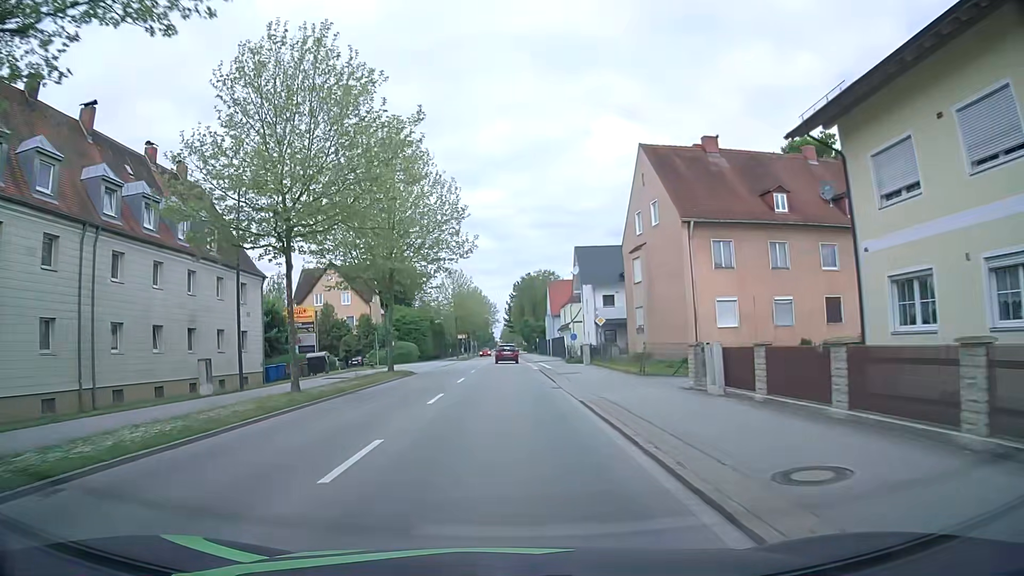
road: primary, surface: asphalt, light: Day
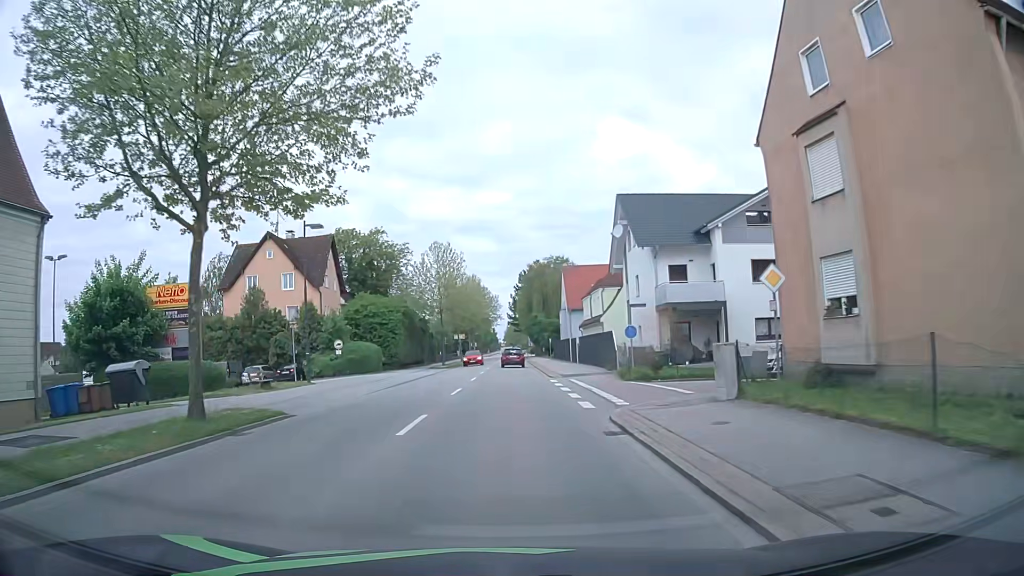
(0.0, +23.2) m; 0°
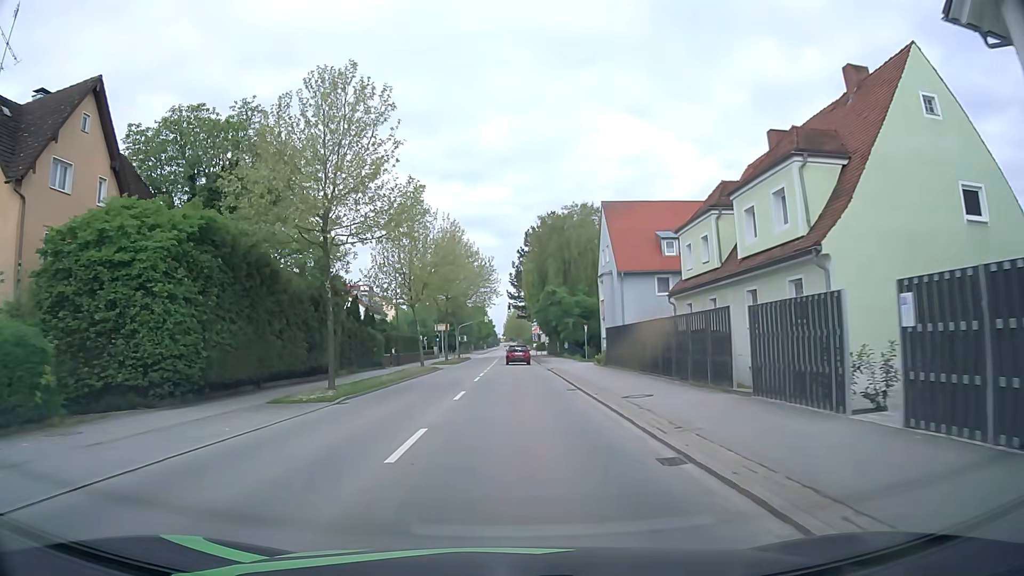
(-0.3, +38.8) m; -1°
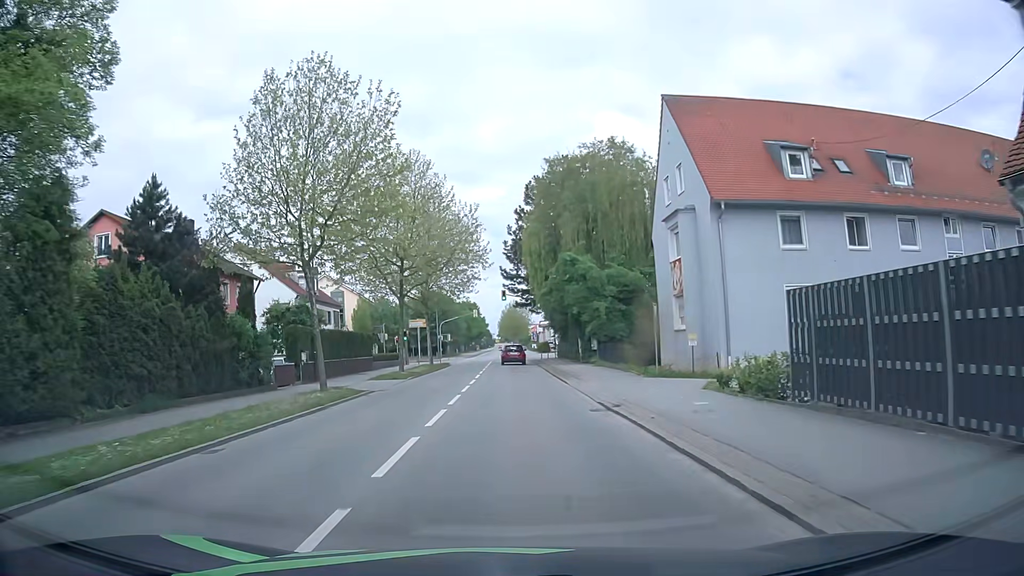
(+0.2, +23.4) m; 0°
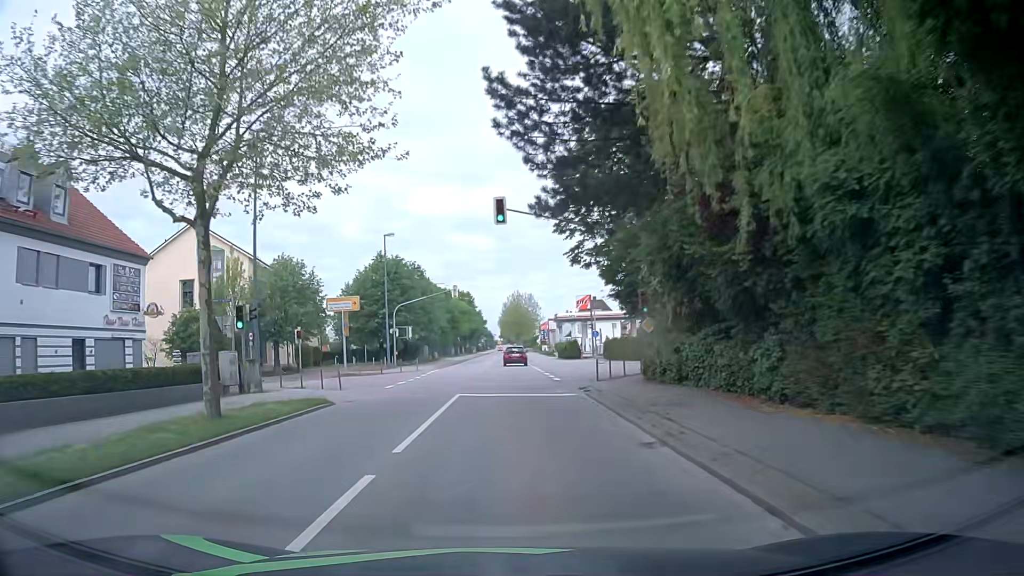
(+0.2, +39.2) m; +1°
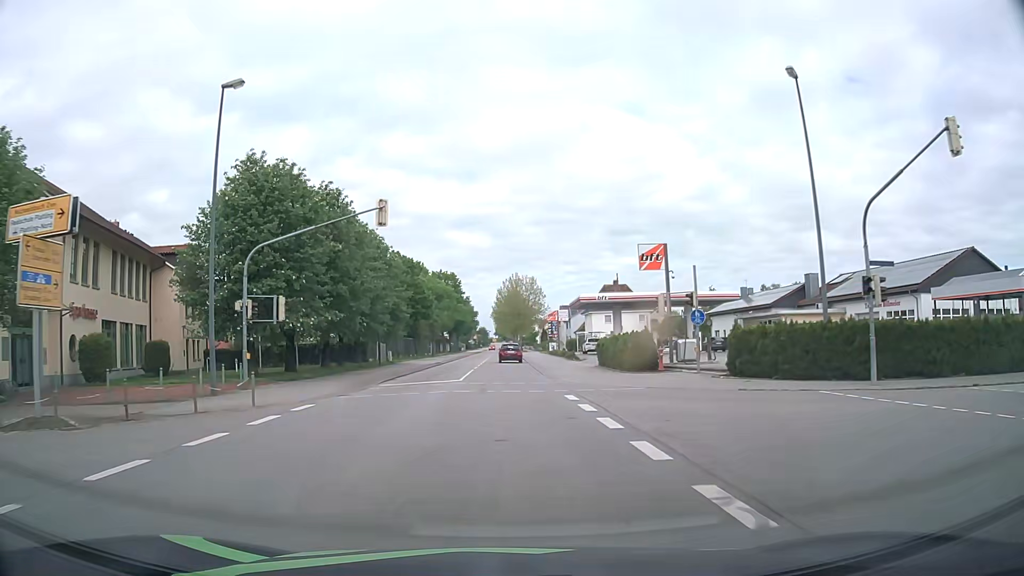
(-0.5, +31.3) m; 0°
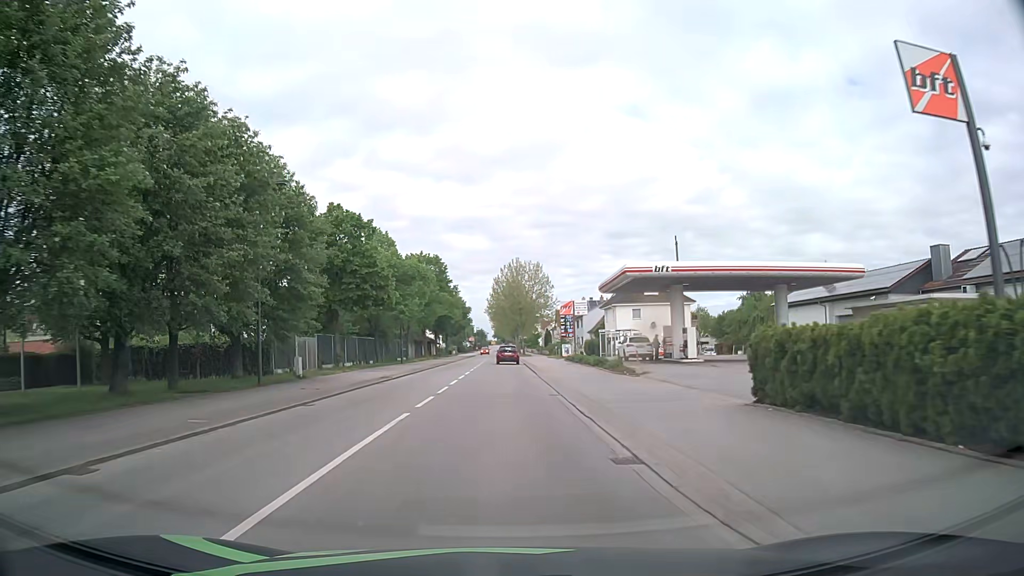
(+0.1, +23.5) m; 0°
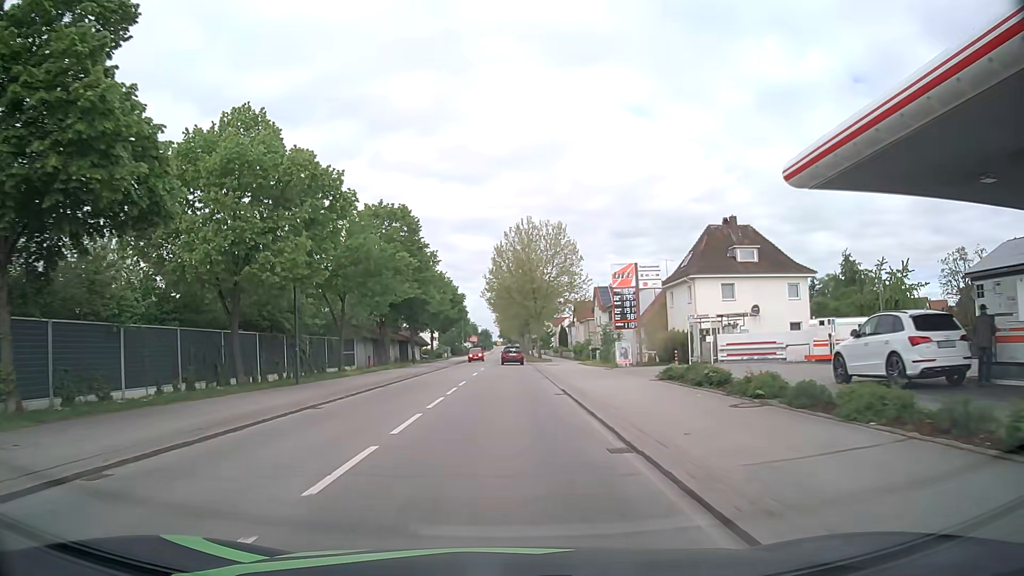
(-0.1, +31.3) m; -1°
(0, +10) (0, +20) (0, +30) (0, +40) (0, +50) (0, +60) (0, +70) (0, +80) (0, +90) (0, +100) m
